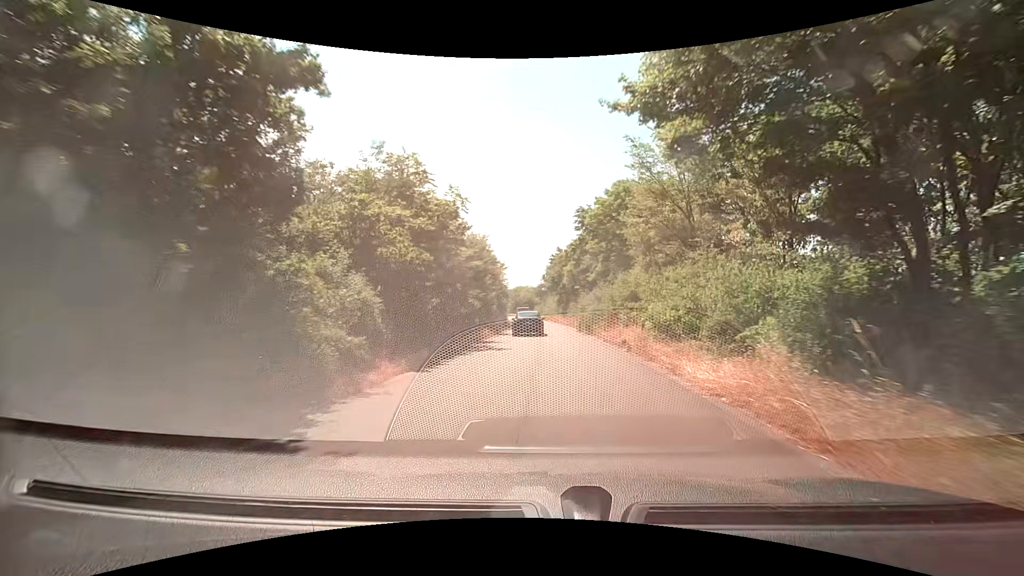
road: trunk_link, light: Day
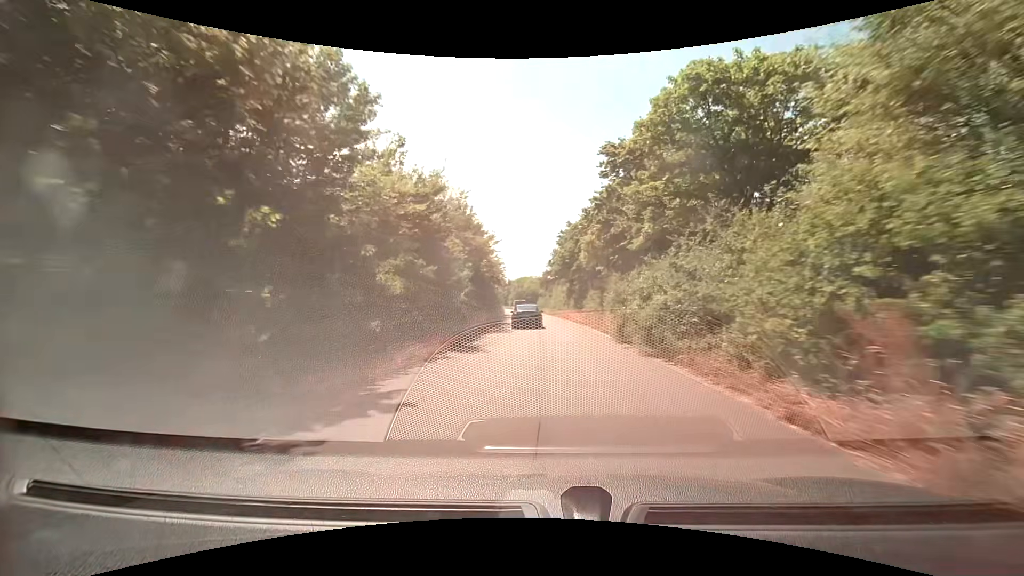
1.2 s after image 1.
(-0.1, +16.4) m; -1°
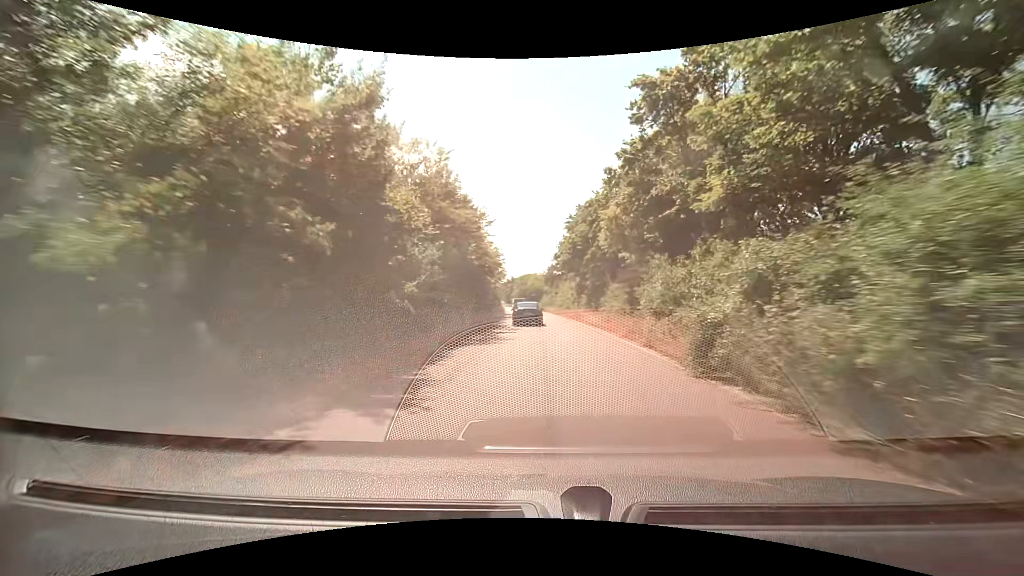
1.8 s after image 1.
(0.0, +8.4) m; -1°
